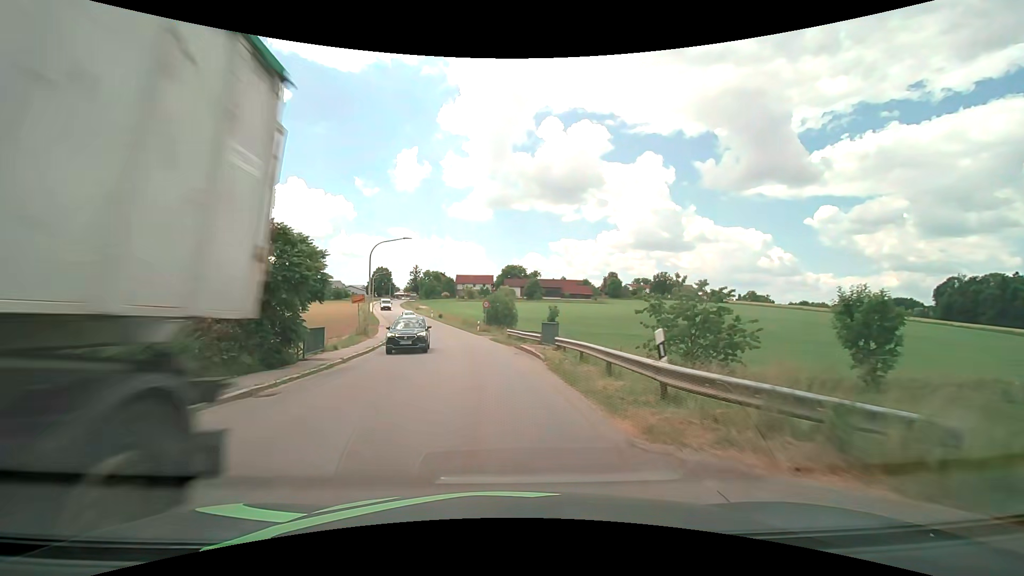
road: tertiary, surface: asphalt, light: Day
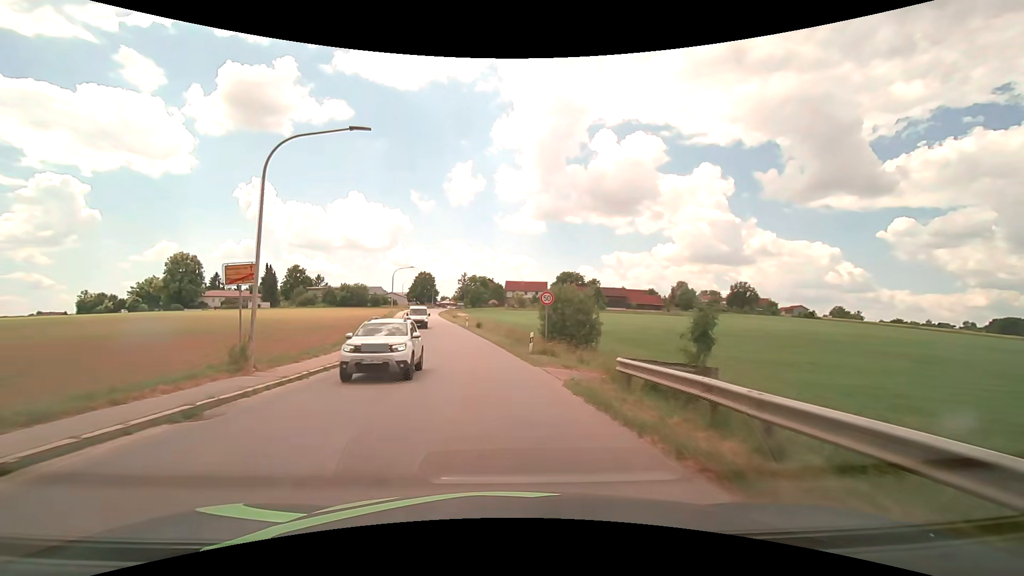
(-1.3, +22.5) m; -6°
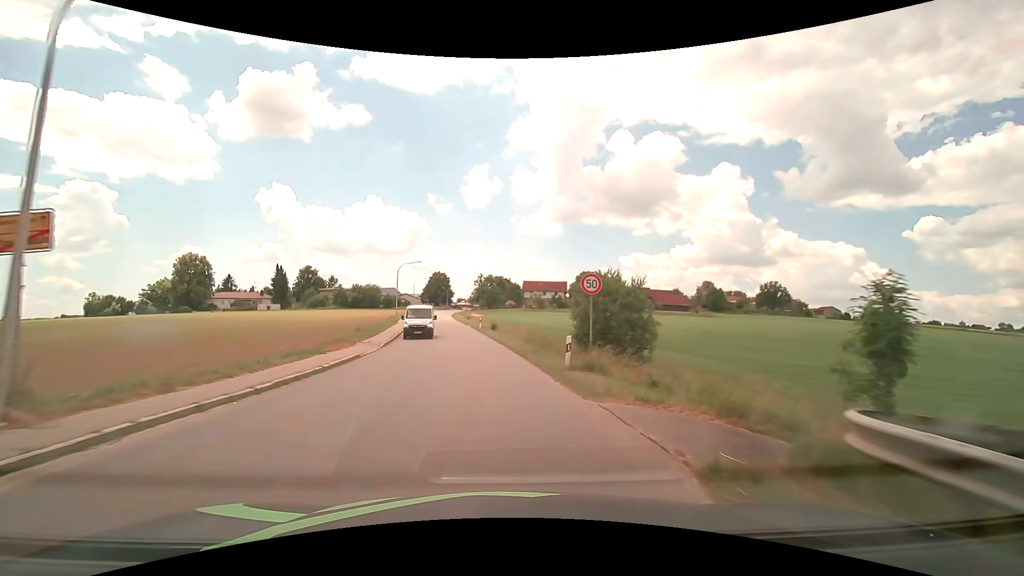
(-0.1, +7.5) m; -2°
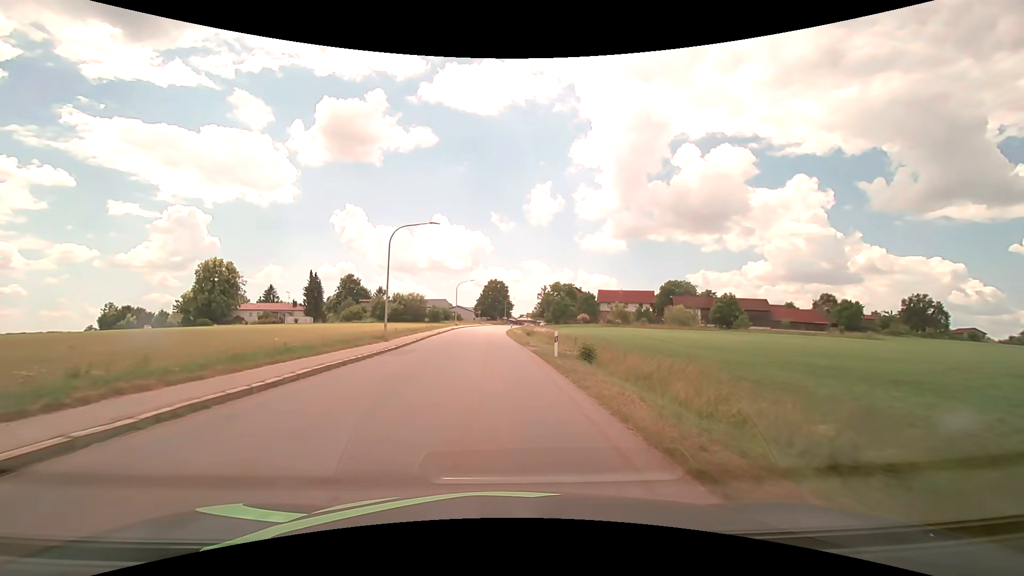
(-1.8, +29.8) m; -7°
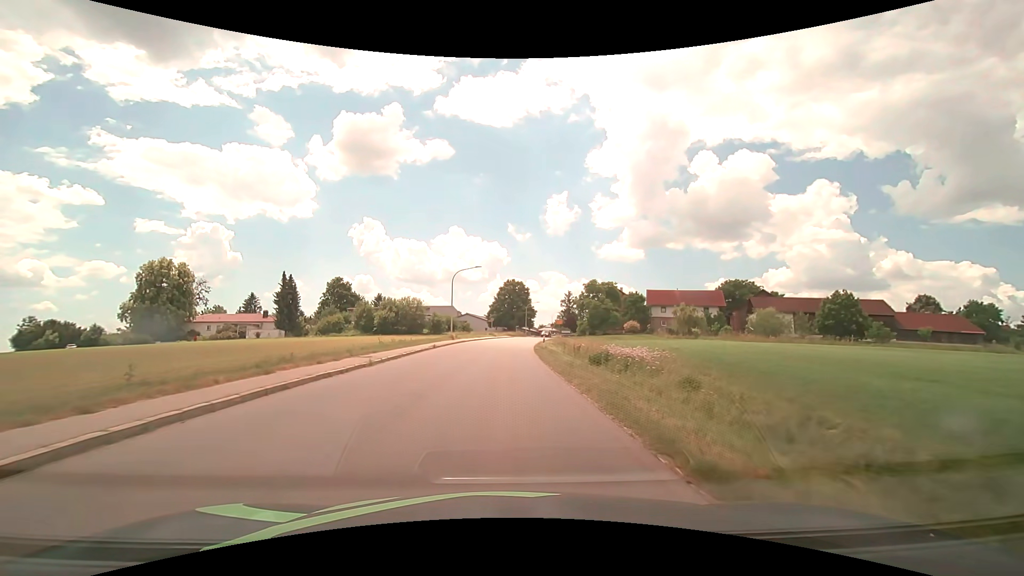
(-0.7, +29.4) m; -2°
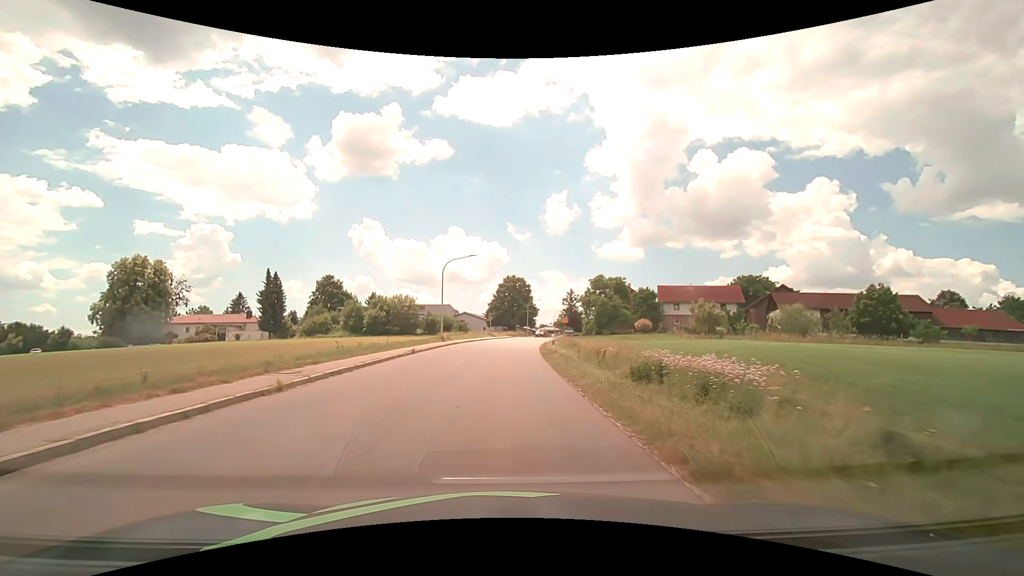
(0.0, +7.4) m; 0°
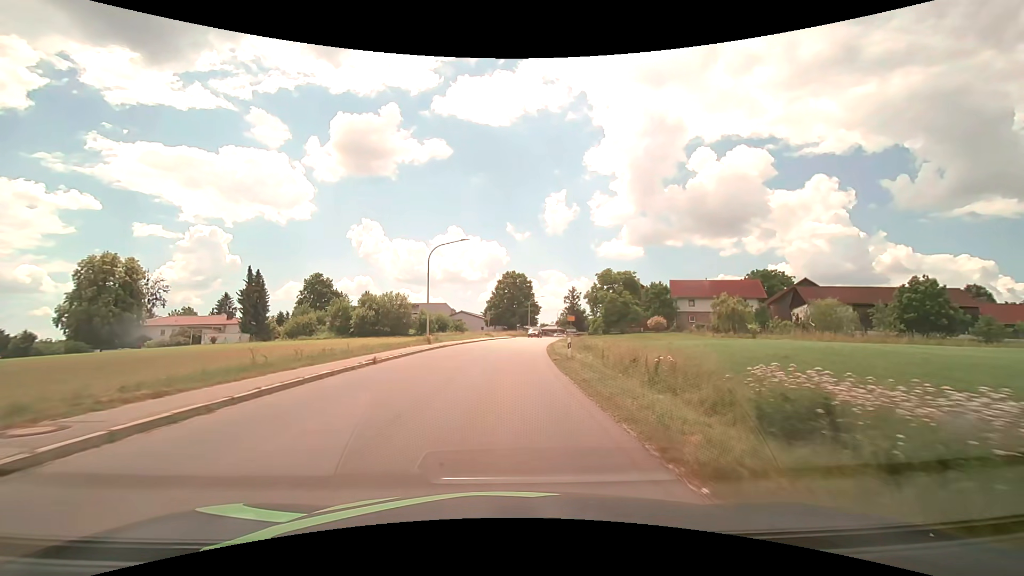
(0.0, +7.4) m; 0°
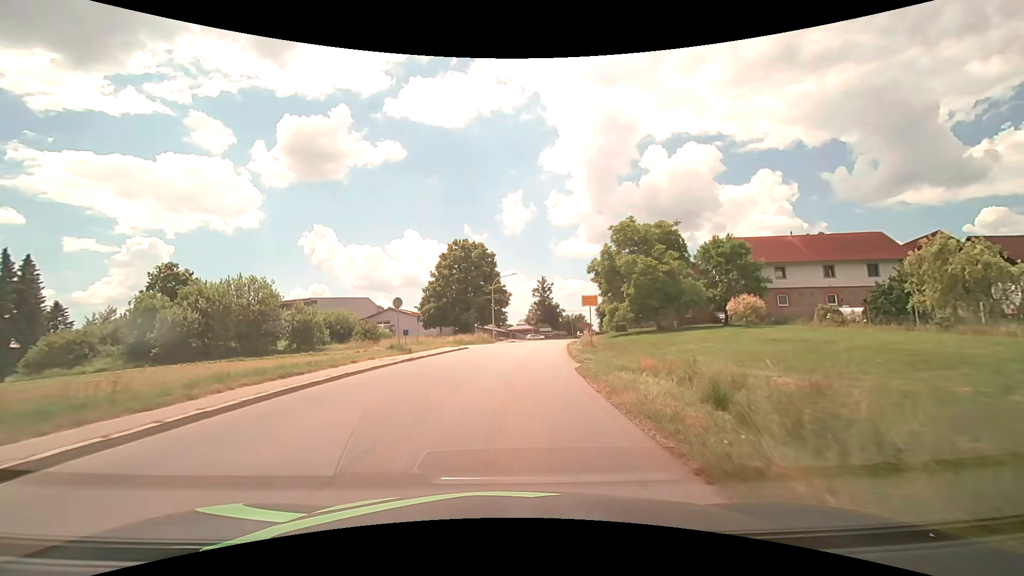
(+1.0, +37.5) m; +4°
(0, +10) (+1, +20) (+1, +30) (+3, +40) (+4, +50) (+6, +60) (+8, +69) (+10, +79) (+12, +89) (+14, +99) m
